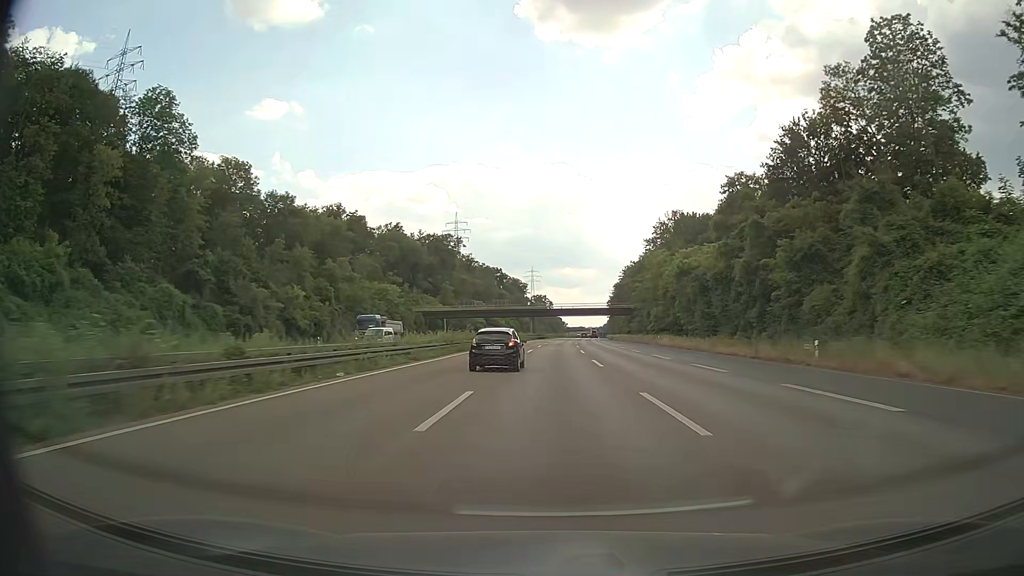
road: motorway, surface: asphalt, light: Day
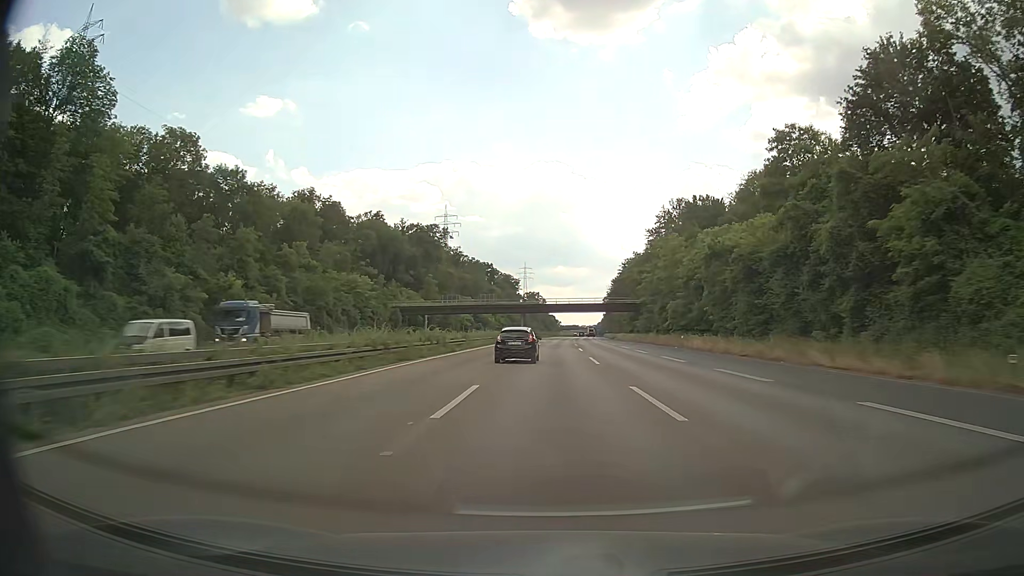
(+0.1, +16.6) m; +1°
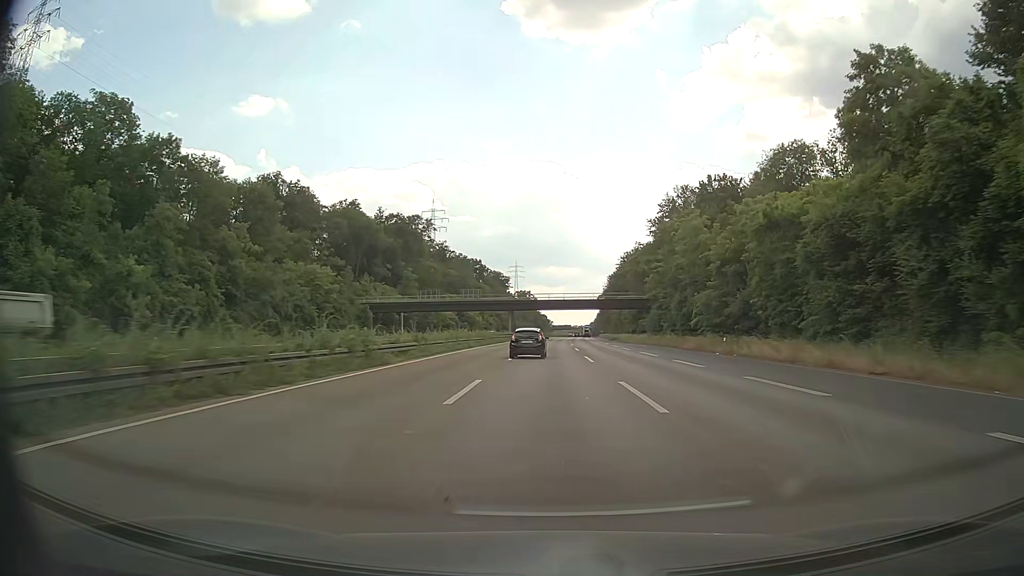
(0.0, +16.6) m; 0°
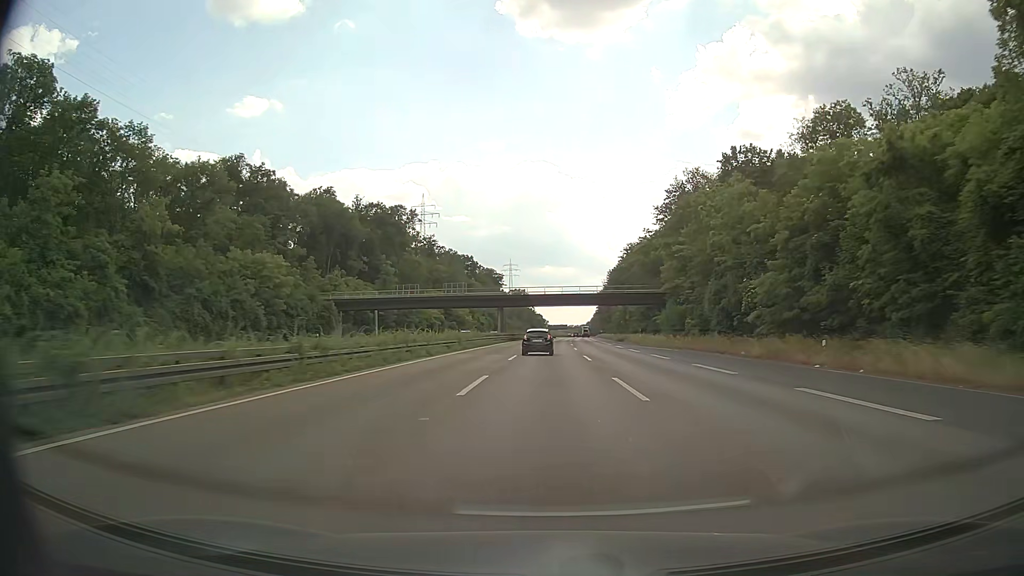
(+0.1, +16.6) m; +1°
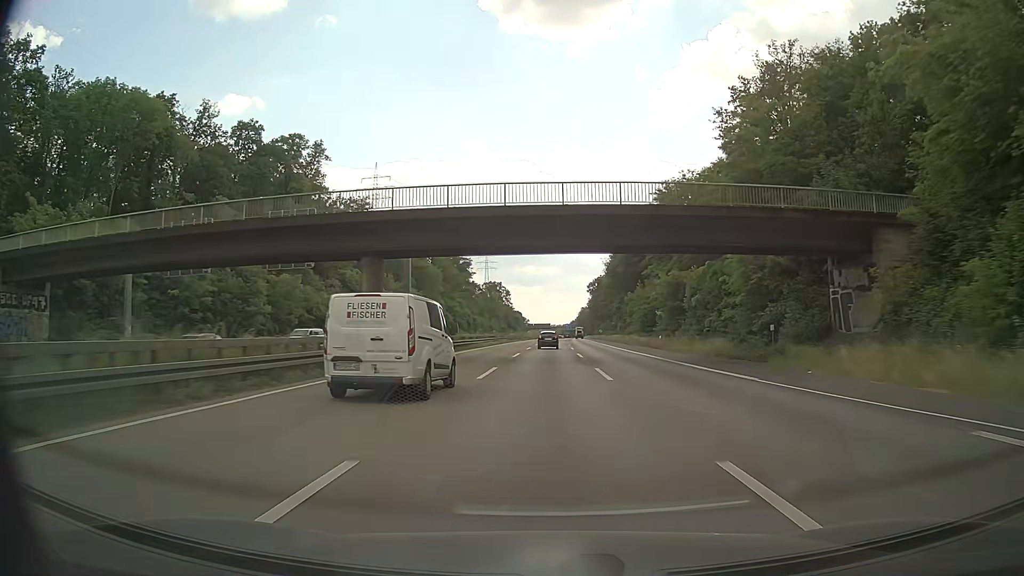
(+0.9, +66.7) m; +2°
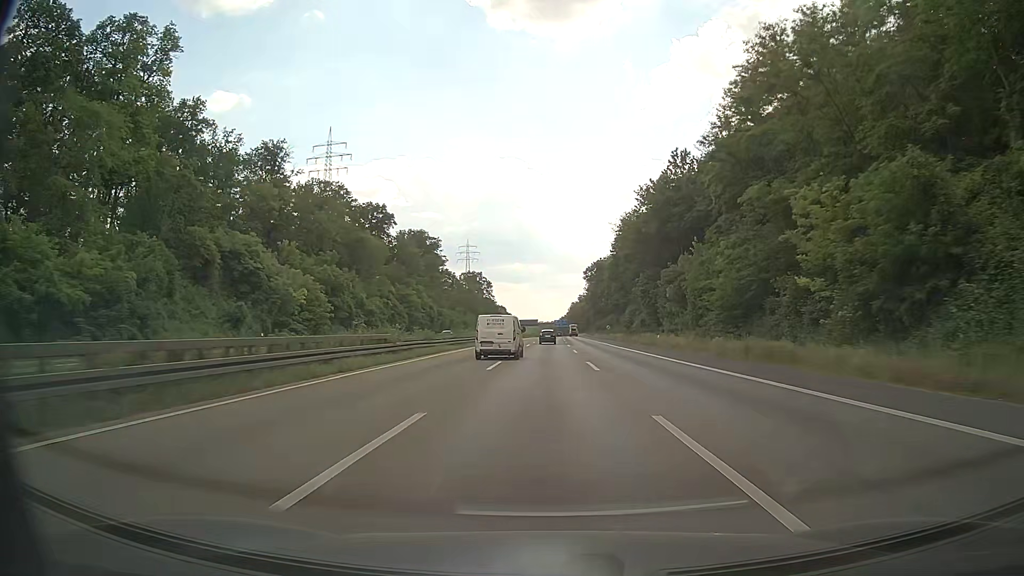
(+0.4, +50.1) m; +1°
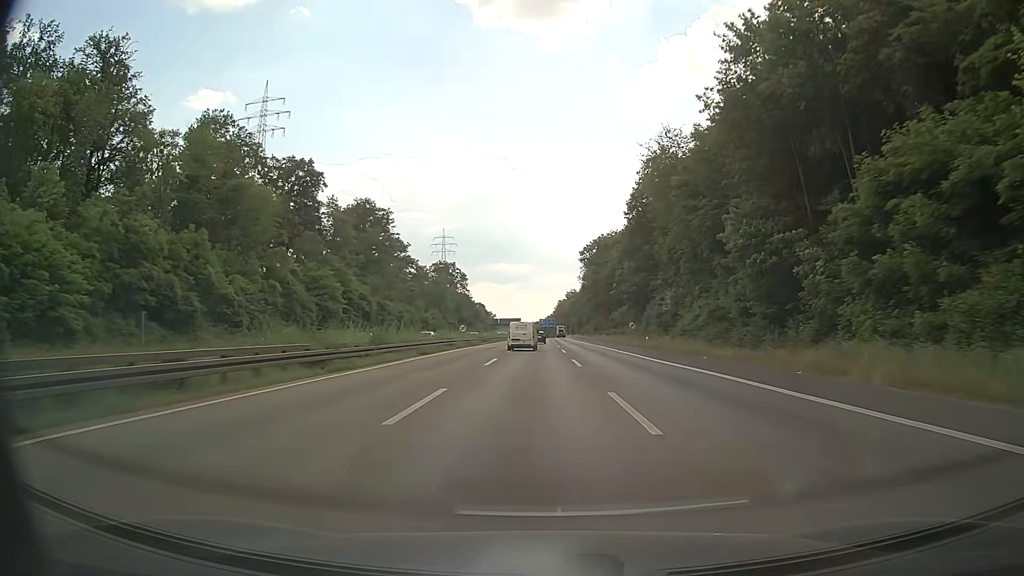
(+0.5, +50.0) m; +1°
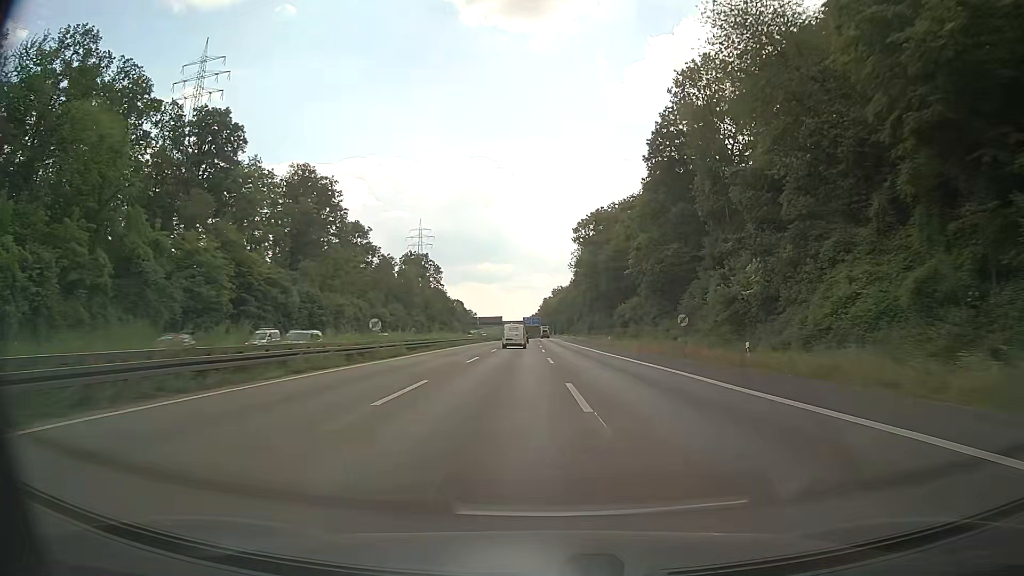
(+0.5, +33.3) m; +1°
(0, +10) (0, +20) (0, +30) (0, +40) (+1, +50) (+1, +60) (+1, +70) (+1, +80) (+1, +90) (+1, +100) m
